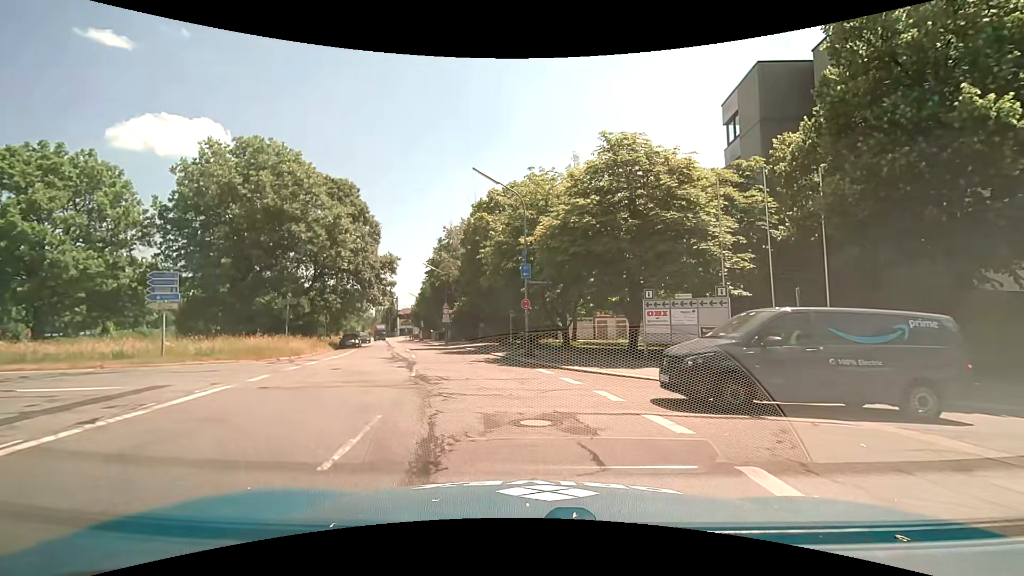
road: tertiary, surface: asphalt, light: Day
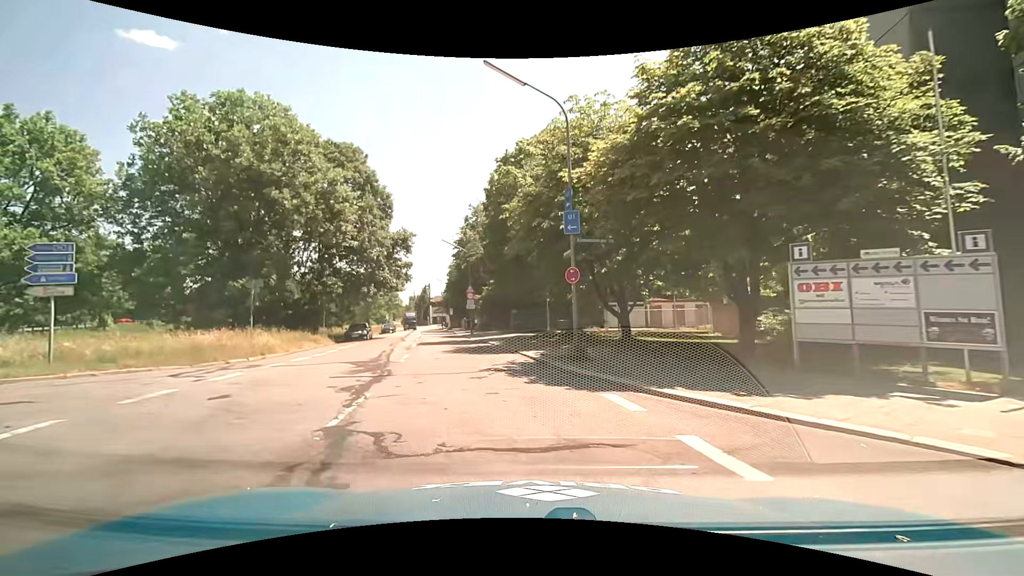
(0.0, +8.3) m; -3°
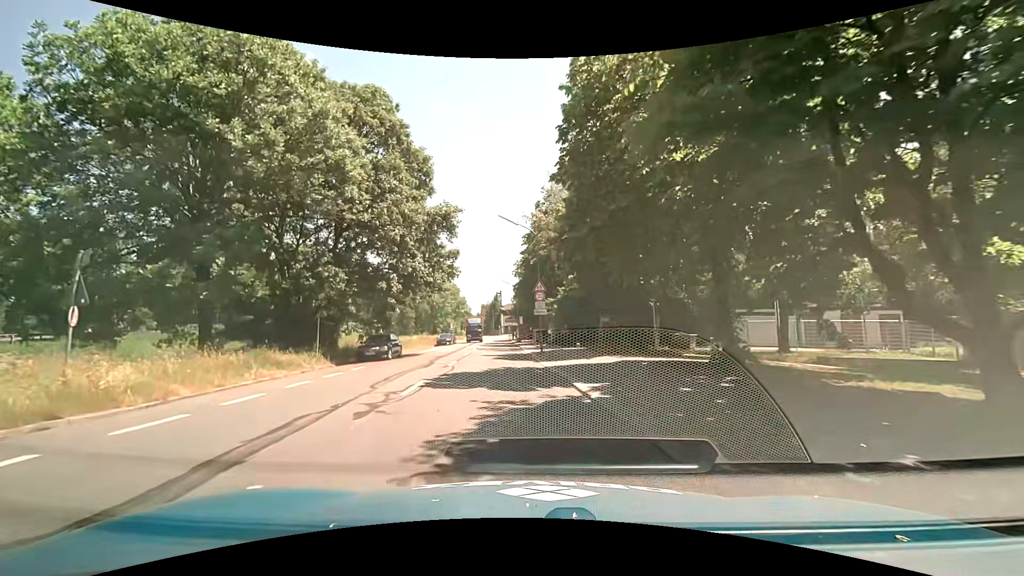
(-1.0, +13.7) m; -8°
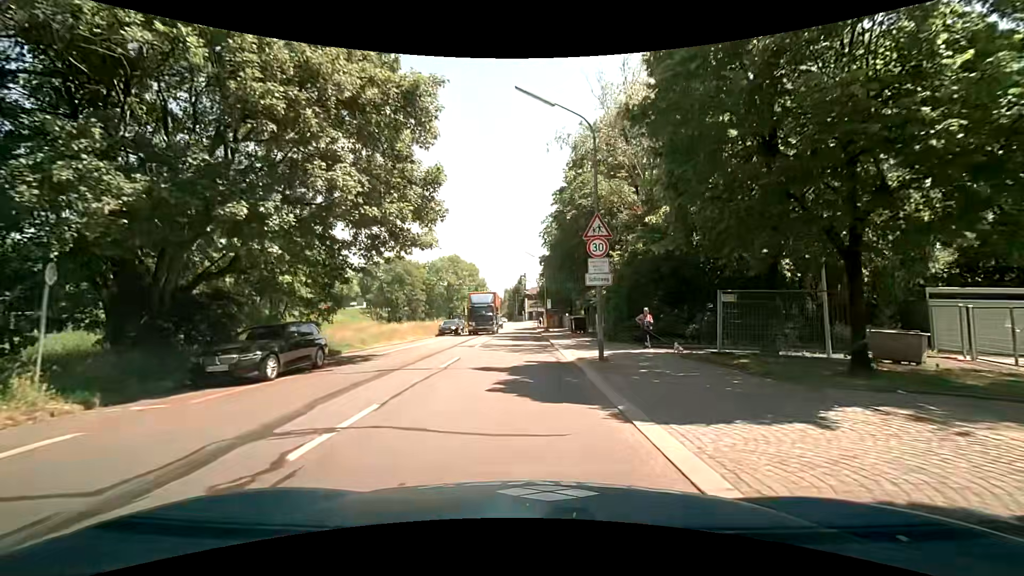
(-0.6, +15.0) m; -3°
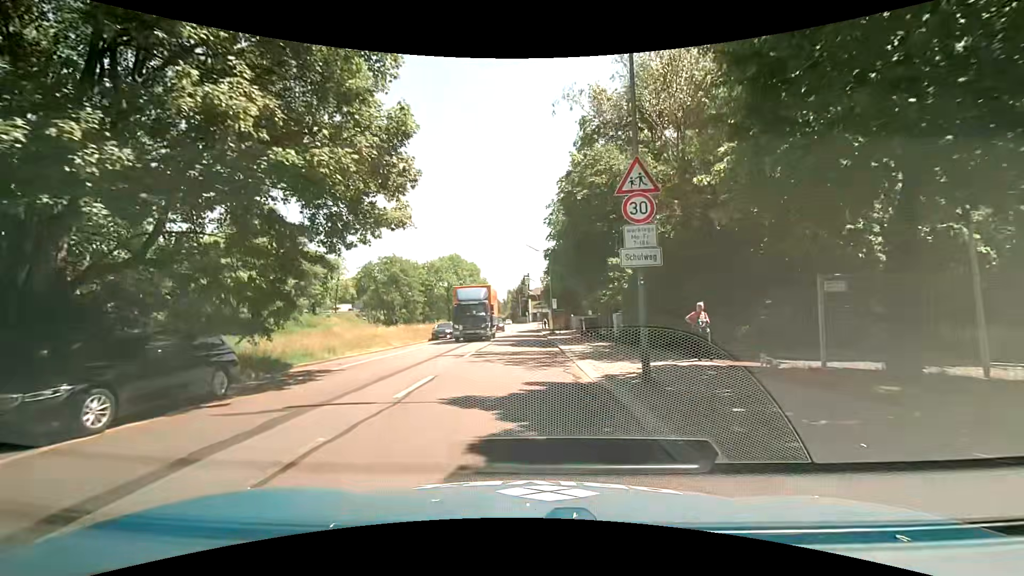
(0.0, +5.1) m; -1°
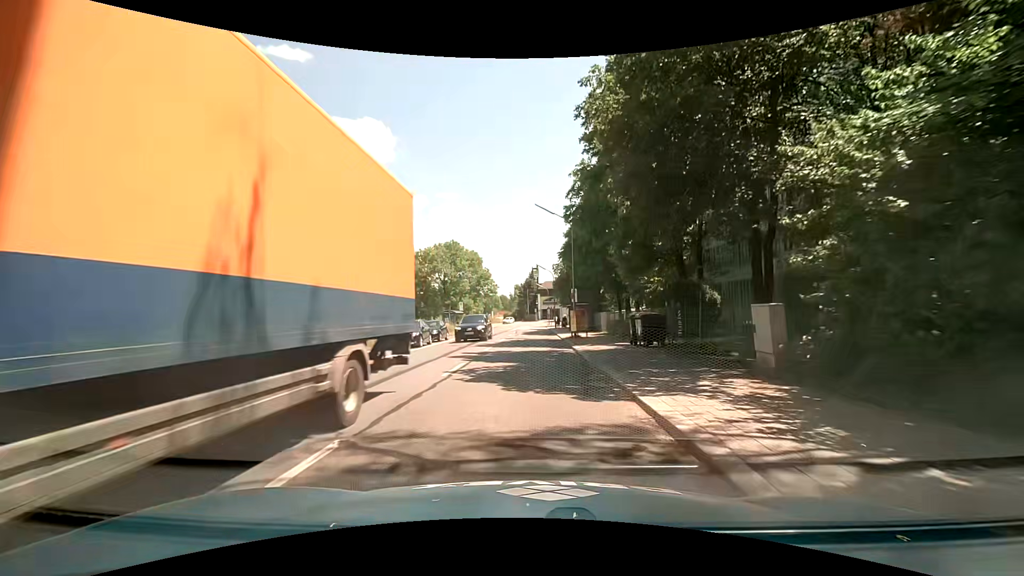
(-0.2, +15.4) m; -1°
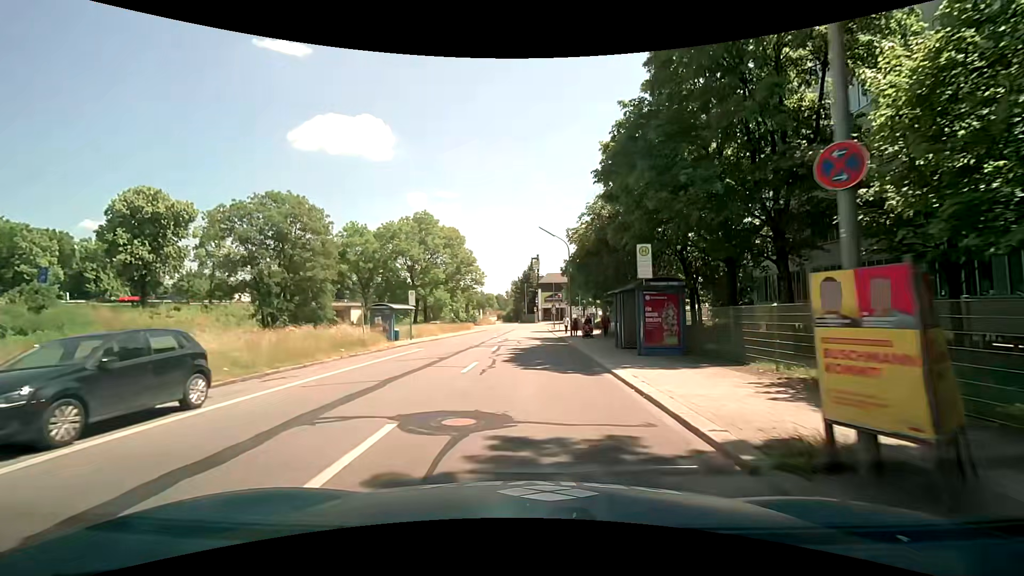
(-0.2, +26.3) m; -1°
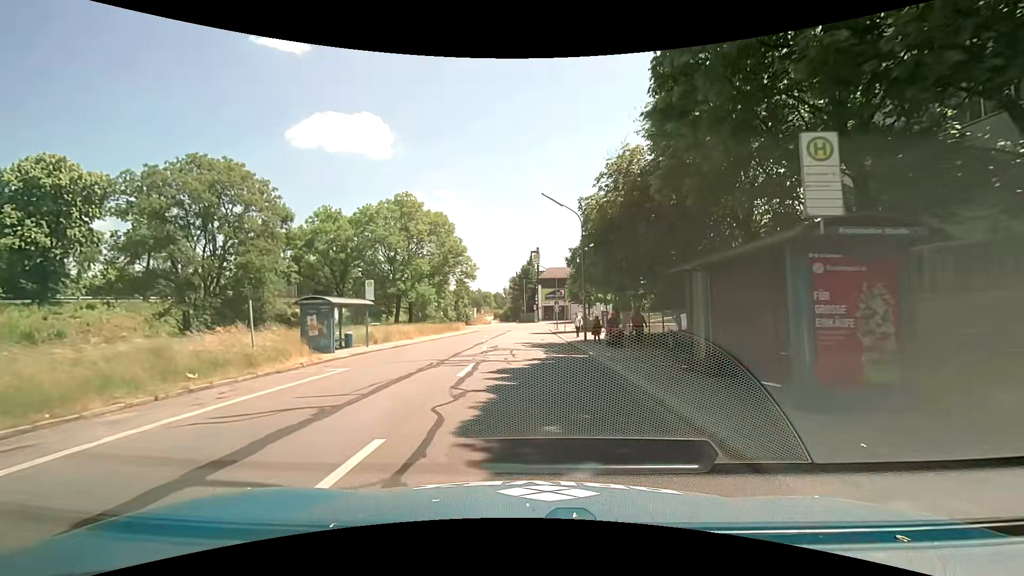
(+0.1, +9.9) m; +1°
(0, +10) (0, +20) (0, +30) (0, +40) (0, +50) (0, +60) (0, +70) (-2, +80) (-9, +86) (-19, +89) m
